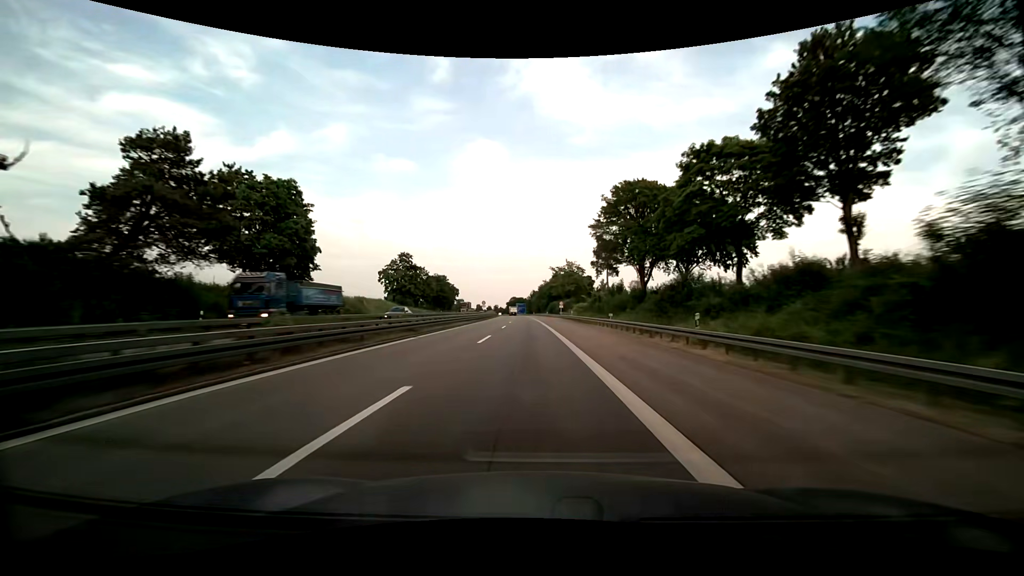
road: motorway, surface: asphalt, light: Day
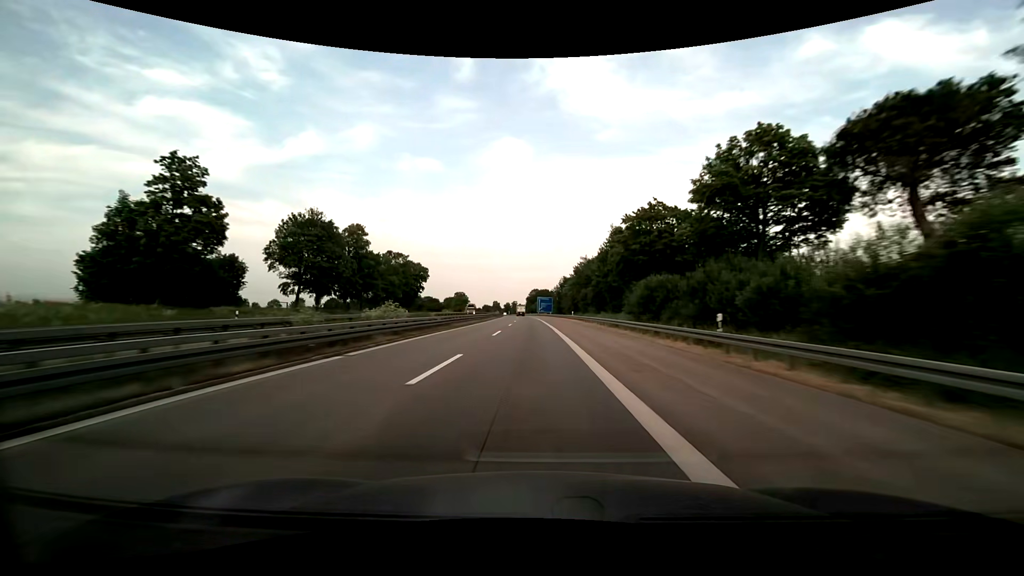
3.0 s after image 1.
(-2.4, +101.8) m; -3°
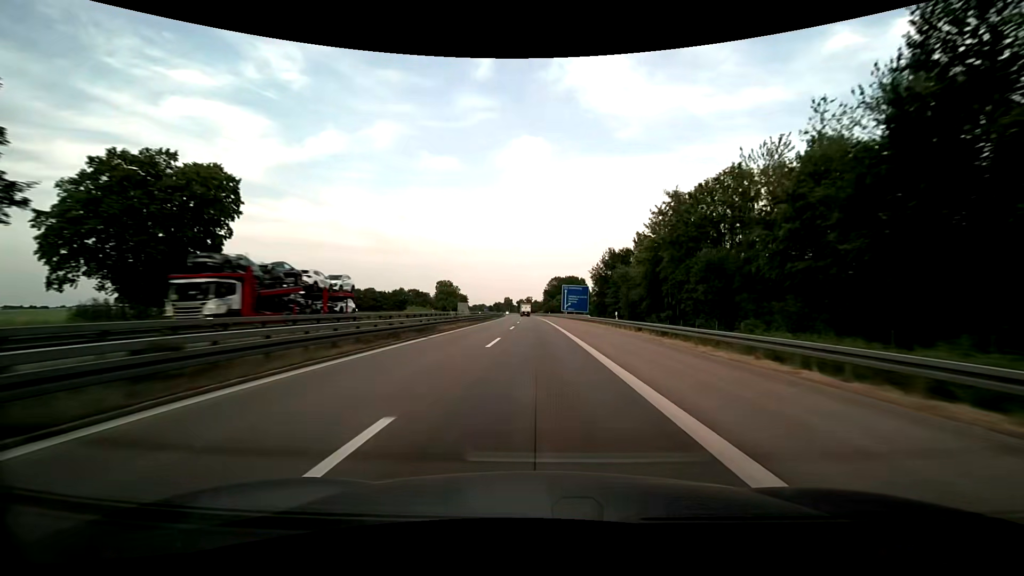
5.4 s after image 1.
(-1.4, +81.1) m; -2°
(0, +10) (0, +20) (0, +30) (0, +40) (0, +50) (0, +60) (-1, +70) (-1, +80) (-1, +90) (-1, +100) m
